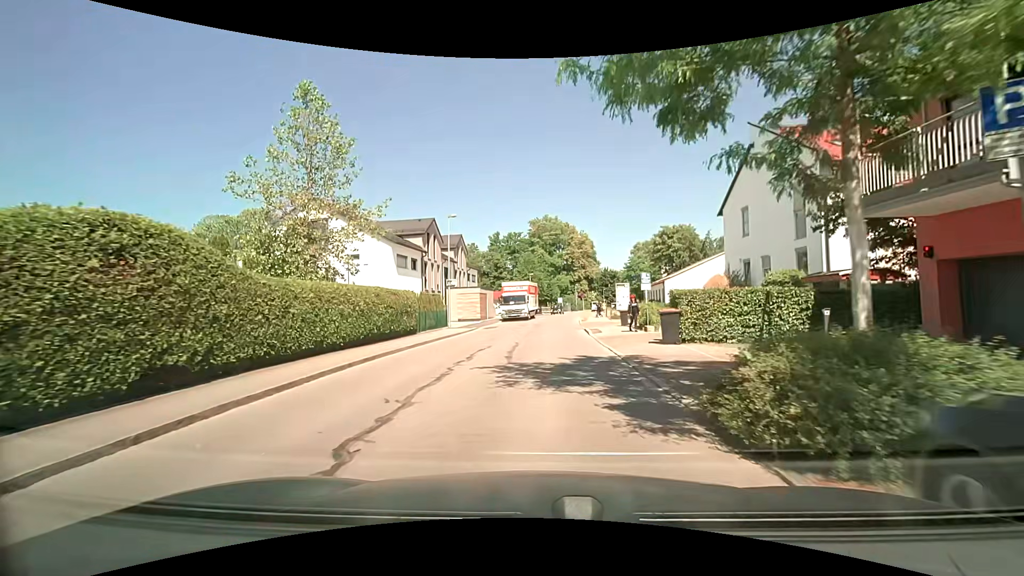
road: residential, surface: asphalt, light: Day
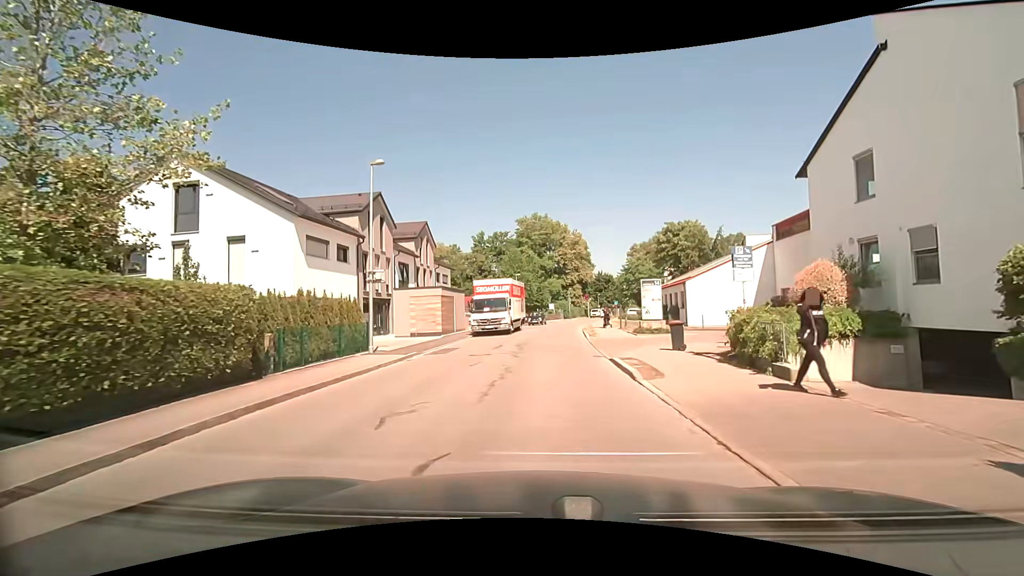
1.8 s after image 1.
(+0.1, +13.2) m; +1°
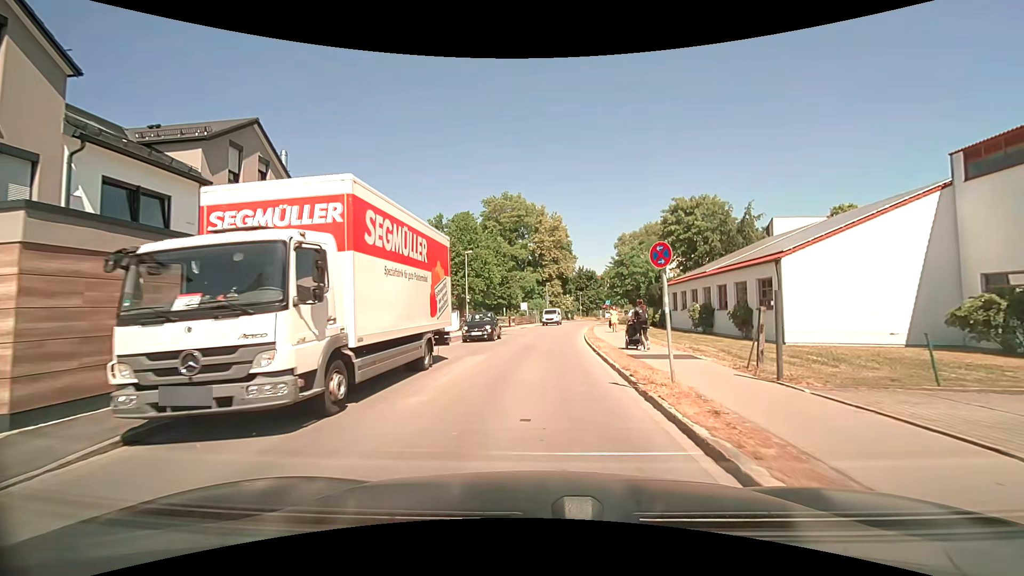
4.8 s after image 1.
(+0.5, +23.8) m; +2°
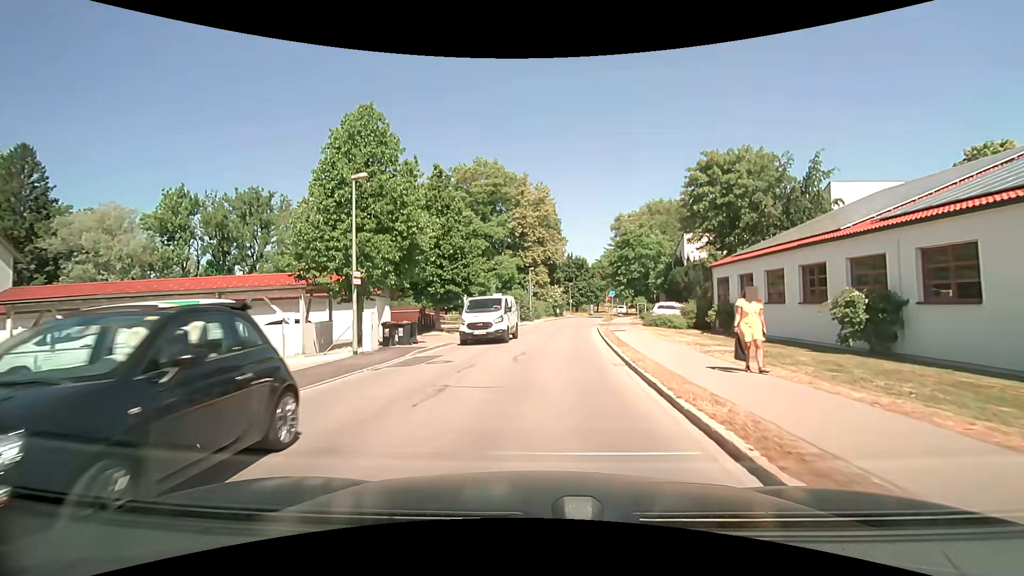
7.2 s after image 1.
(+0.5, +20.1) m; +2°
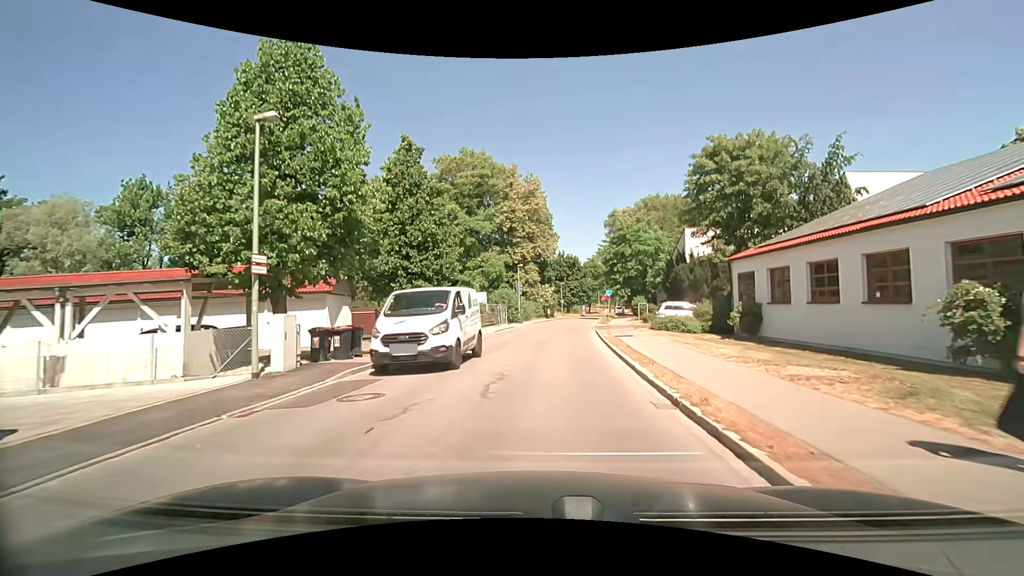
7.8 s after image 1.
(0.0, +5.3) m; +1°
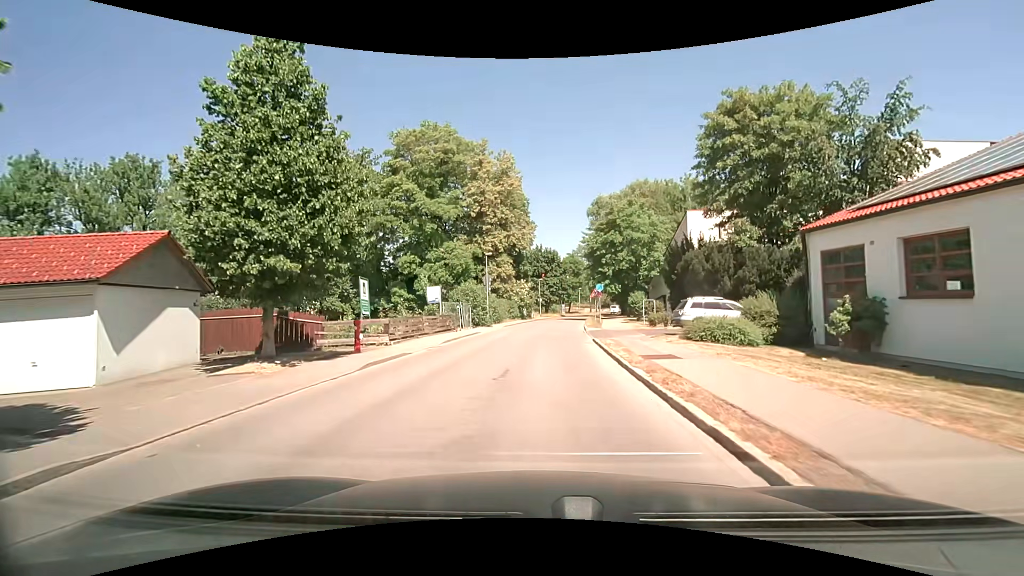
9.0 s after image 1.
(+0.3, +10.9) m; +3°
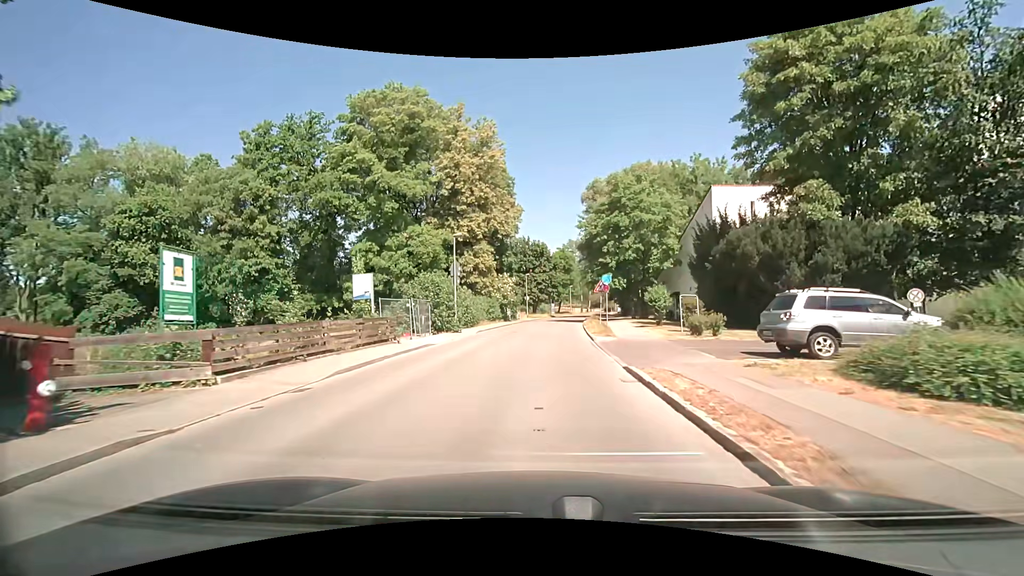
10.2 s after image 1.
(+0.2, +10.8) m; +1°
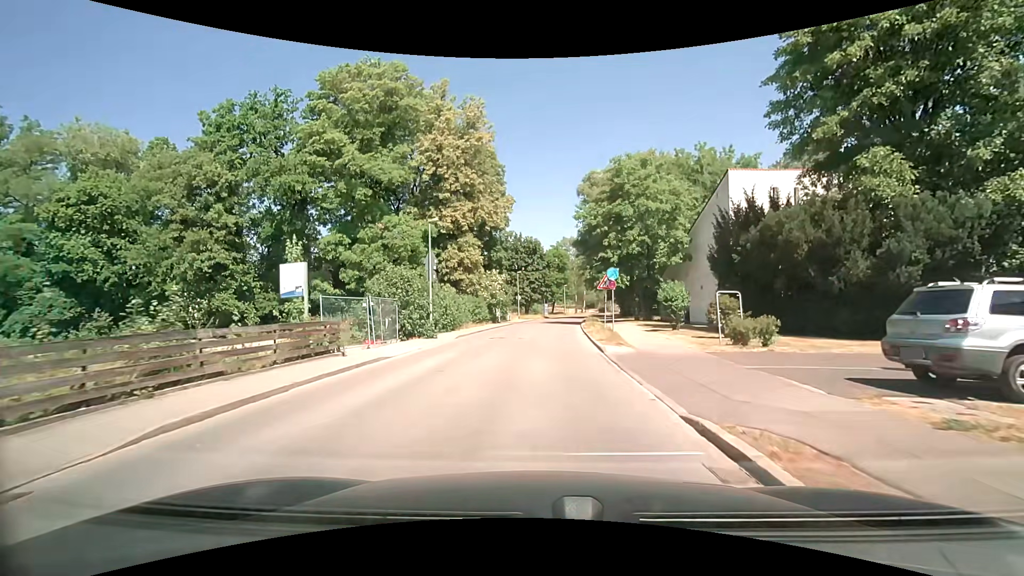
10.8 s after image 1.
(+0.1, +5.2) m; +1°
